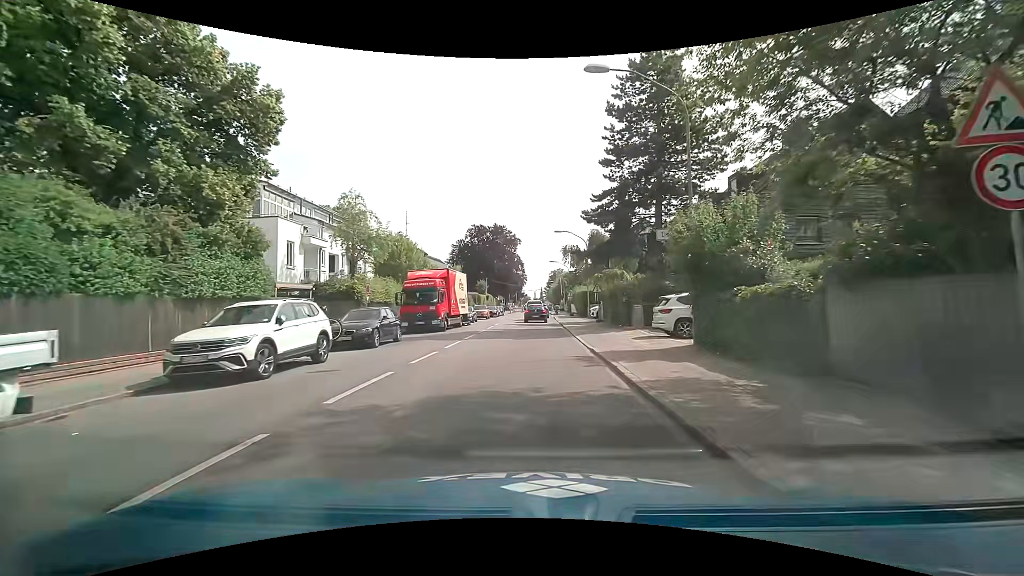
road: secondary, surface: asphalt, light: Day
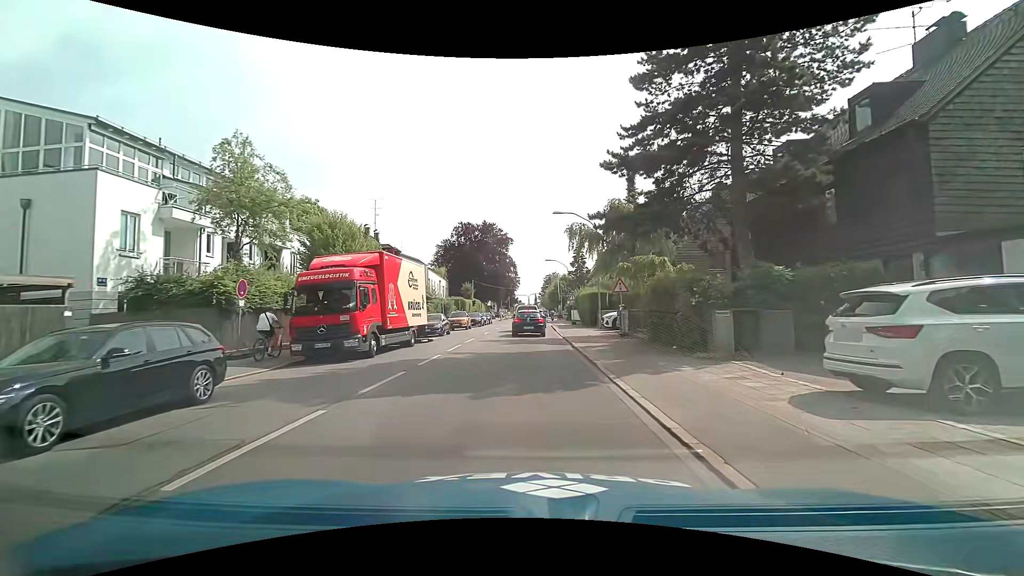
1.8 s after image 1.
(0.0, +11.6) m; +2°
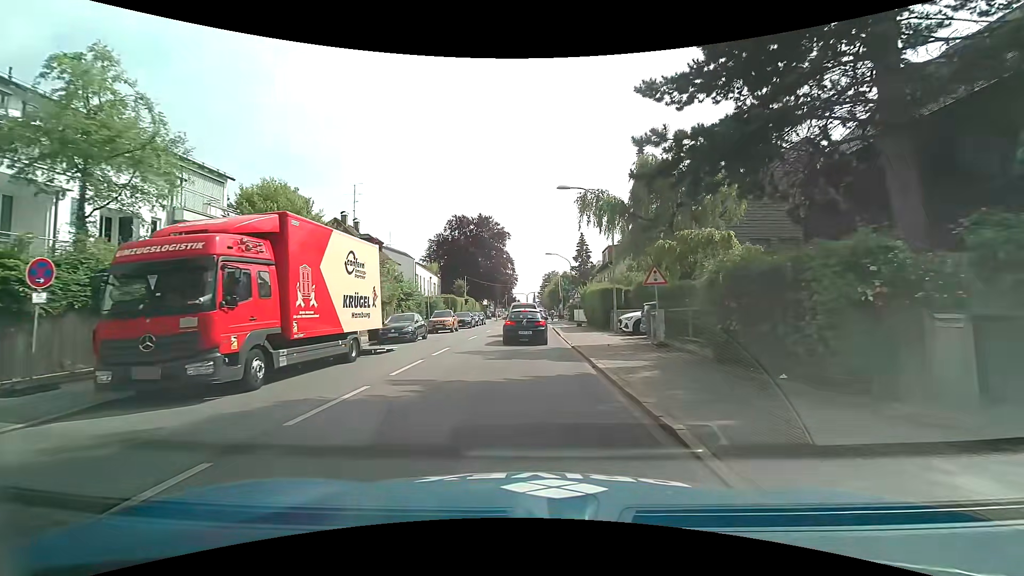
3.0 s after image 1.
(-0.2, +6.8) m; -2°
(0, +10) (0, +20) (0, +30) (0, +40) (0, +50) (0, +60) (0, +70) (0, +80) (+1, +90) (+1, +100) m
